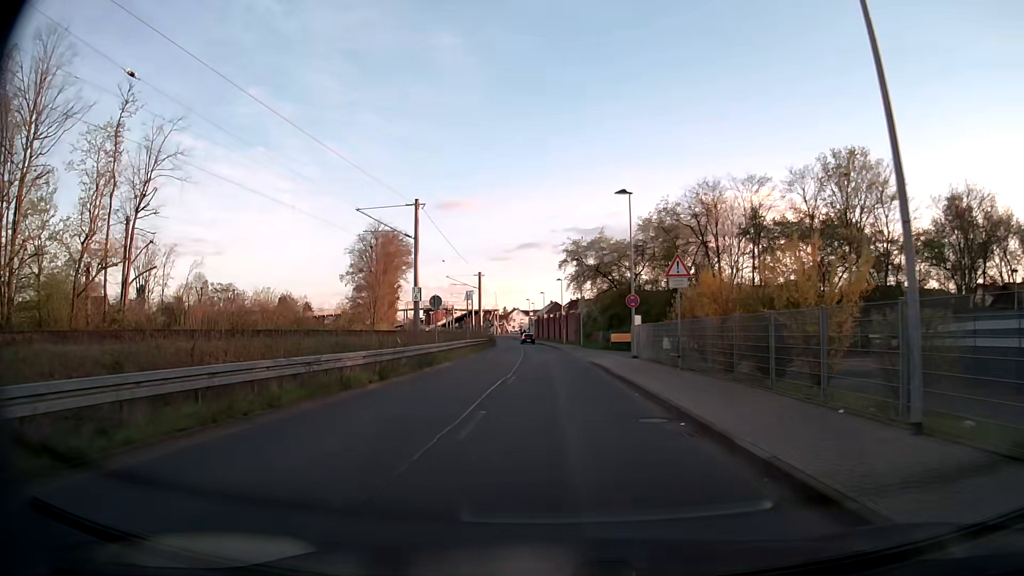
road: unclassified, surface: asphalt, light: Day
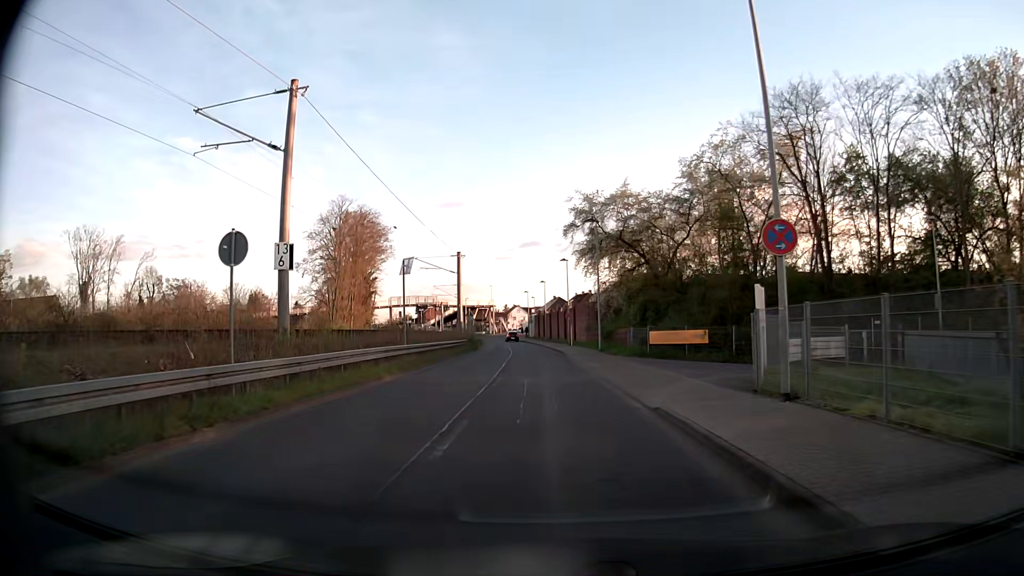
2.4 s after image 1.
(+0.1, +20.4) m; 0°
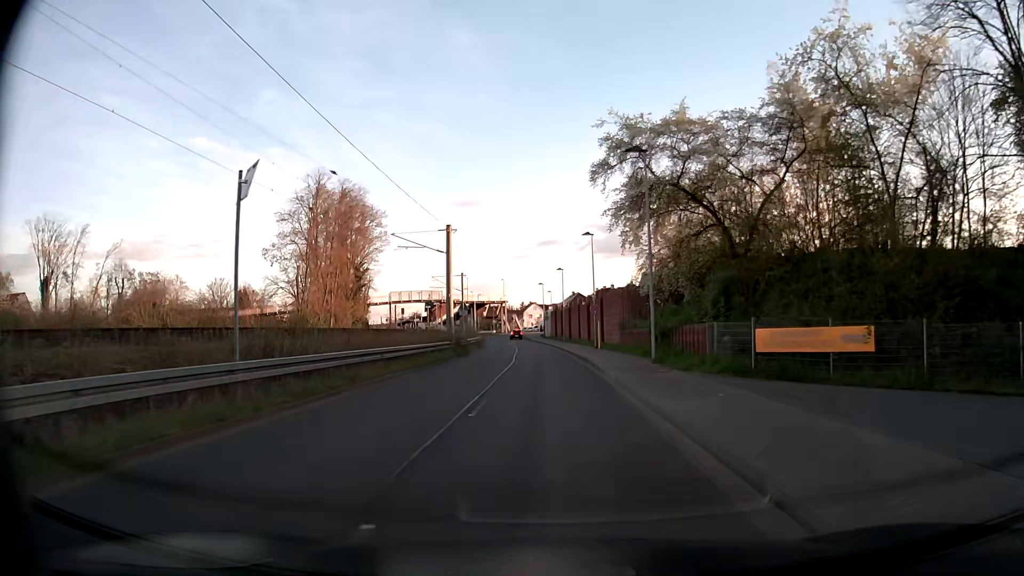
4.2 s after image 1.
(-0.2, +15.5) m; -1°
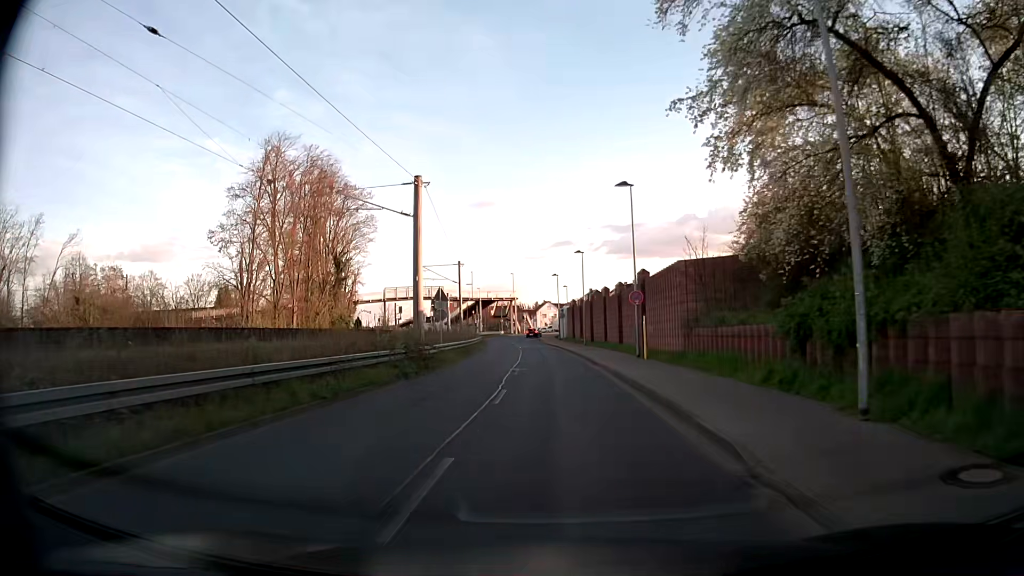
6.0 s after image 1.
(-0.3, +15.7) m; -2°
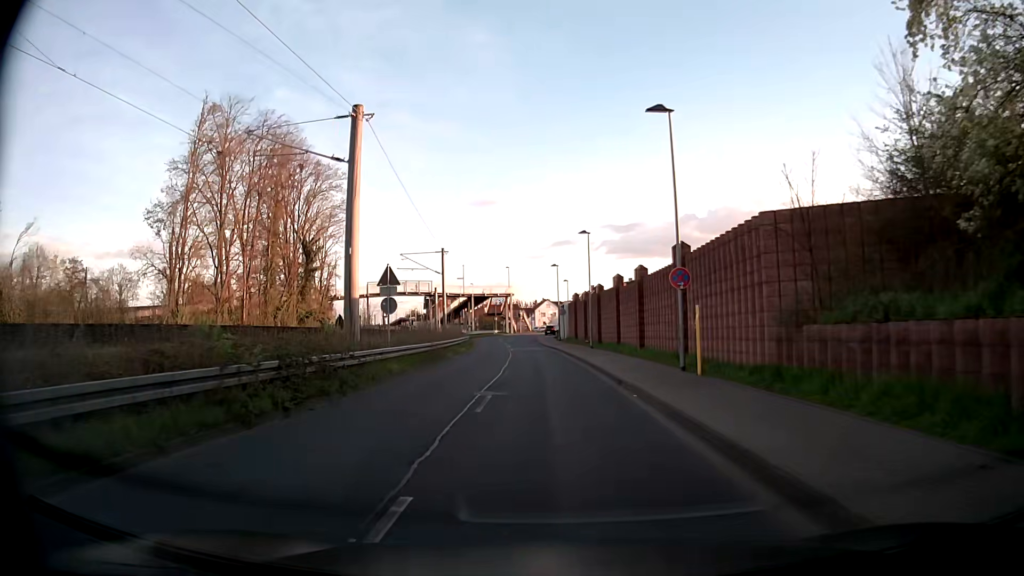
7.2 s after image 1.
(0.0, +10.6) m; 0°
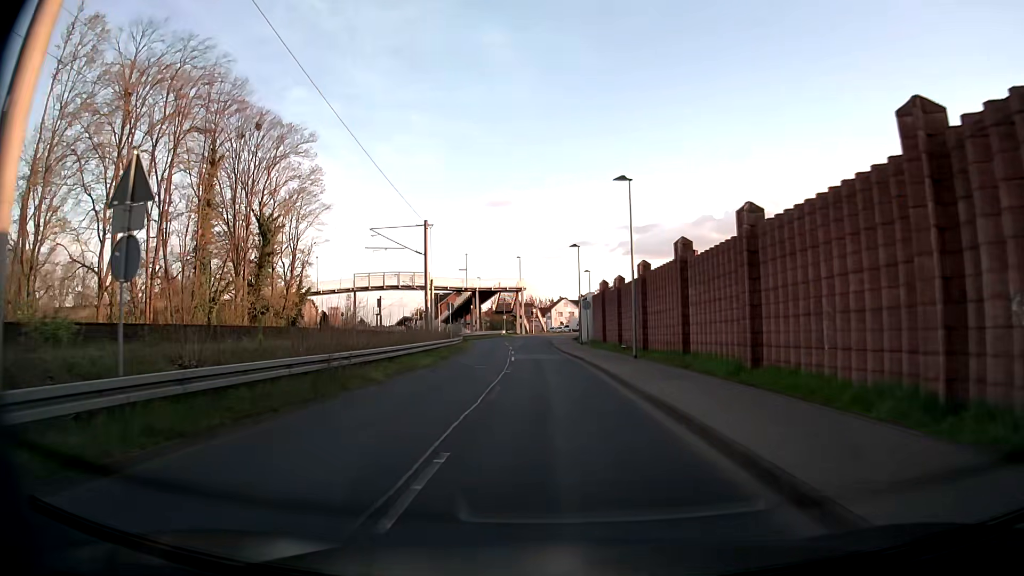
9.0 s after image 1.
(-0.1, +15.9) m; -1°
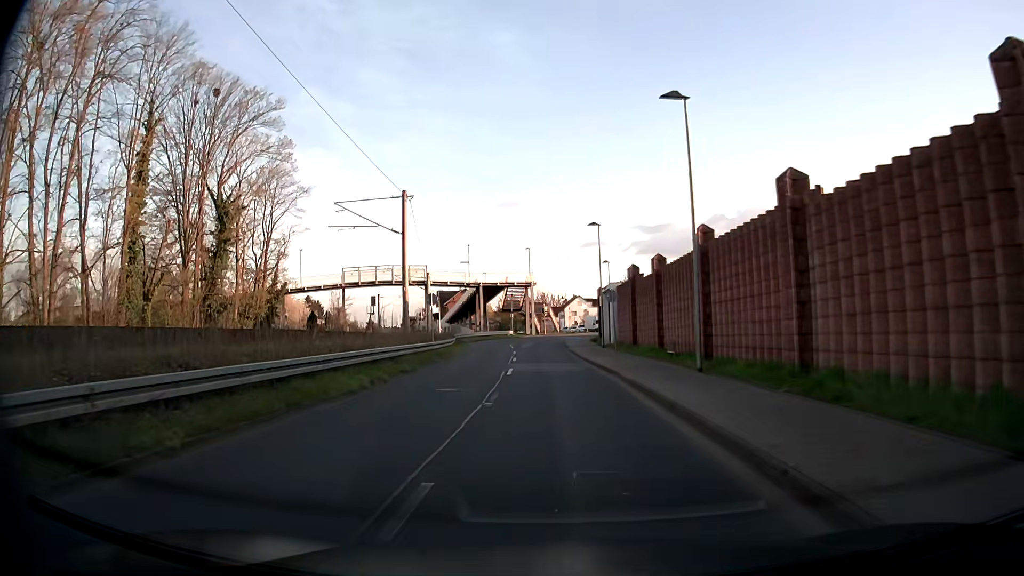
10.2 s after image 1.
(-0.2, +10.4) m; -1°
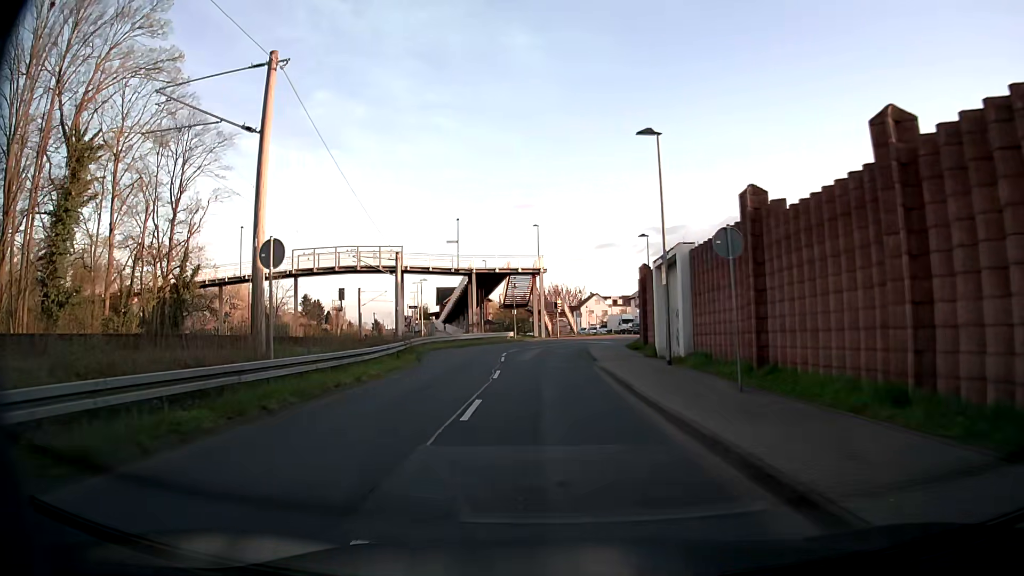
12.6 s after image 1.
(-0.2, +19.8) m; -1°
(0, +10) (0, +20) (-1, +30) (0, +40) (+2, +50) (+8, +58) (+17, +63) (+26, +65) (+36, +66) (+46, +68) m
